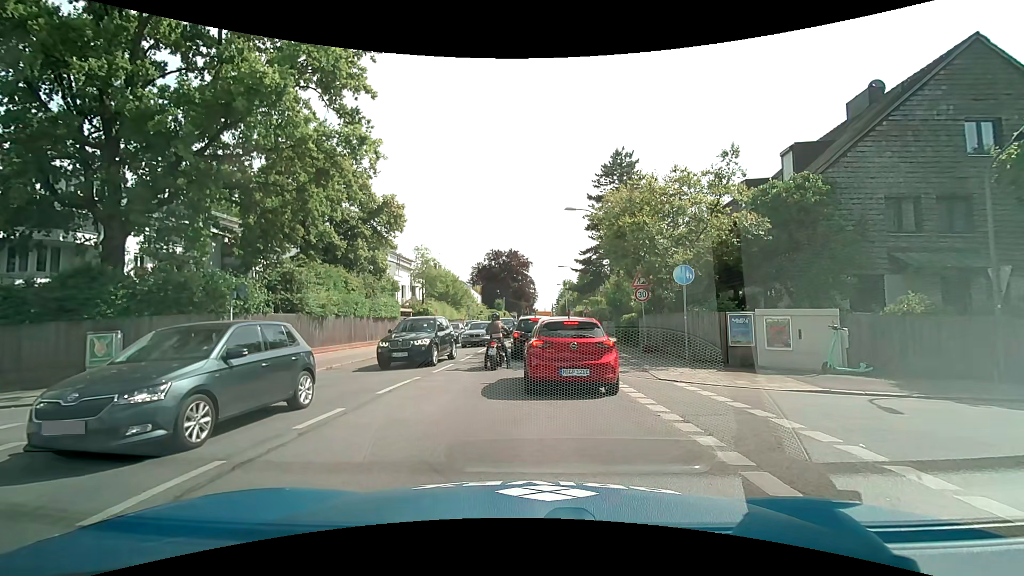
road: secondary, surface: asphalt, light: Day
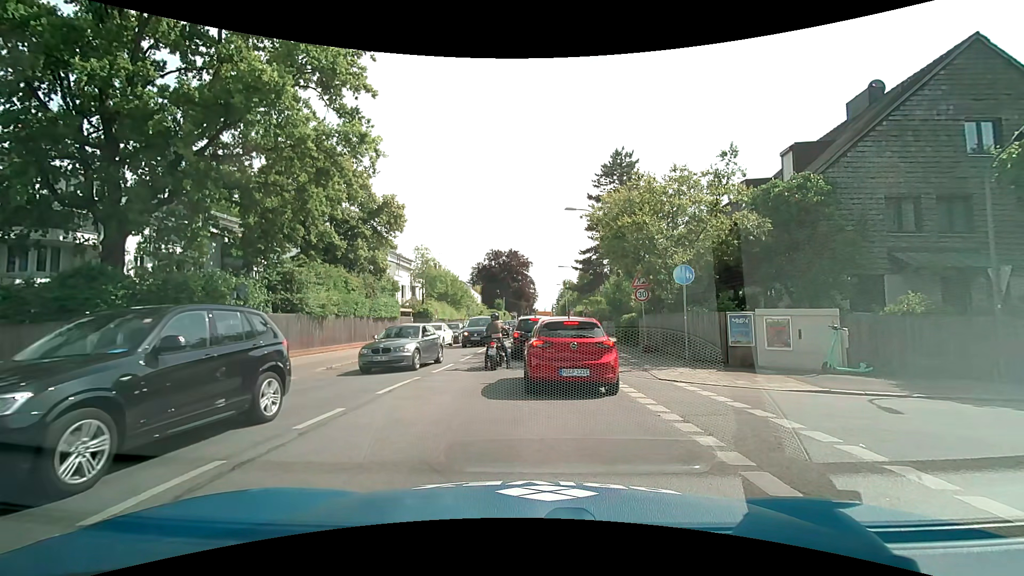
(0.0, 0.0) m; 0°
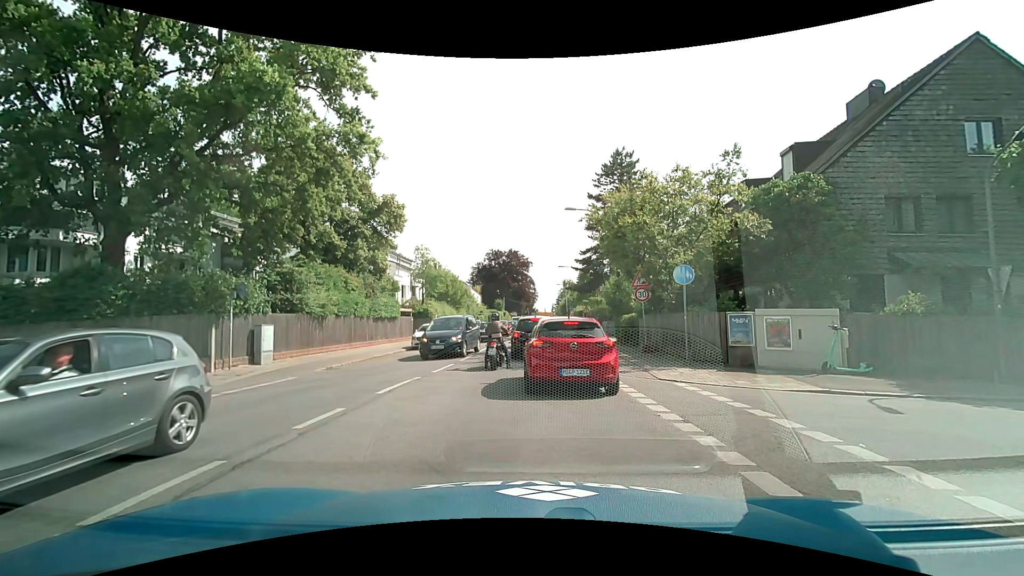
(0.0, 0.0) m; 0°
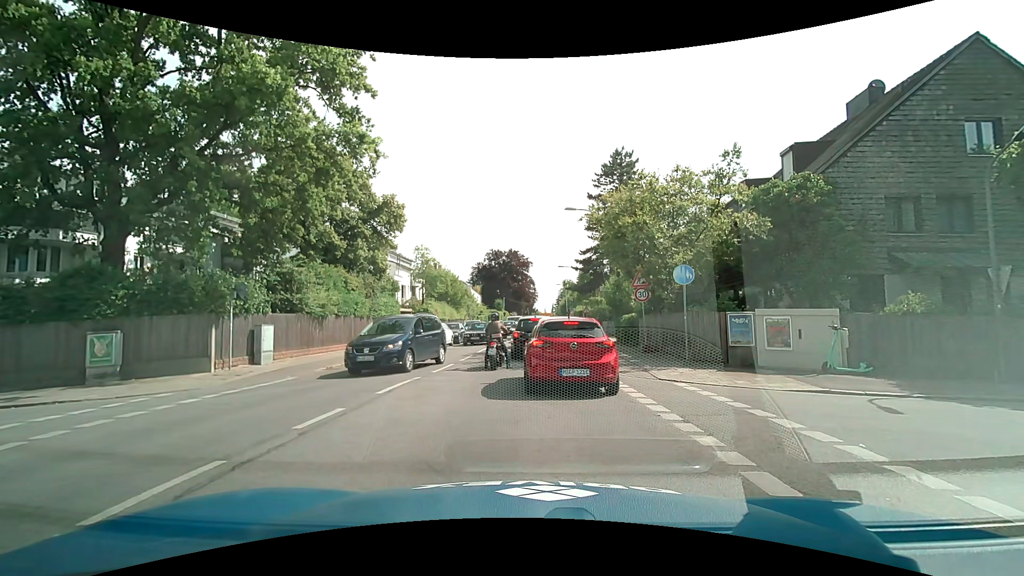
(0.0, 0.0) m; 0°
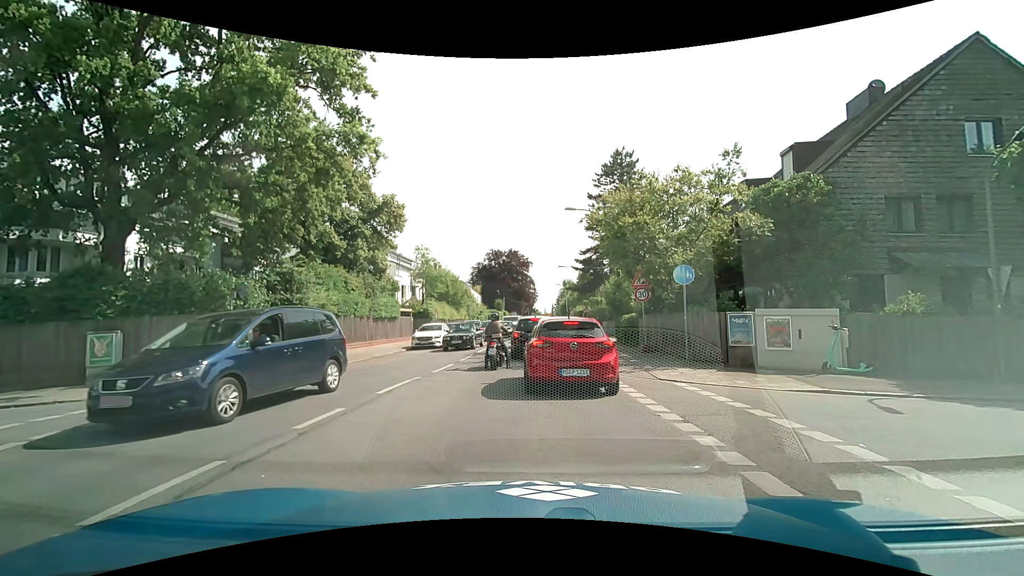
(0.0, 0.0) m; 0°
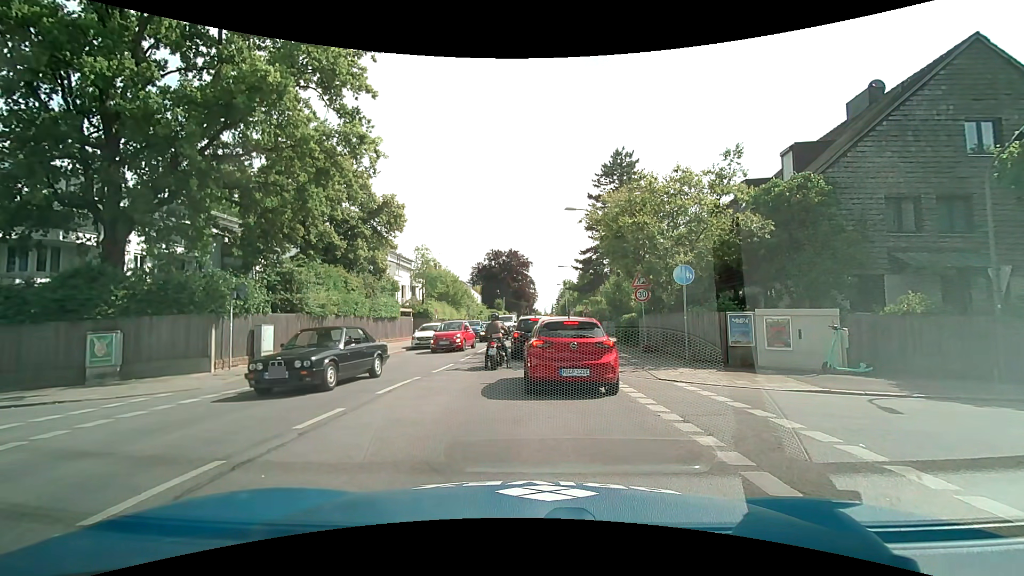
(0.0, 0.0) m; 0°
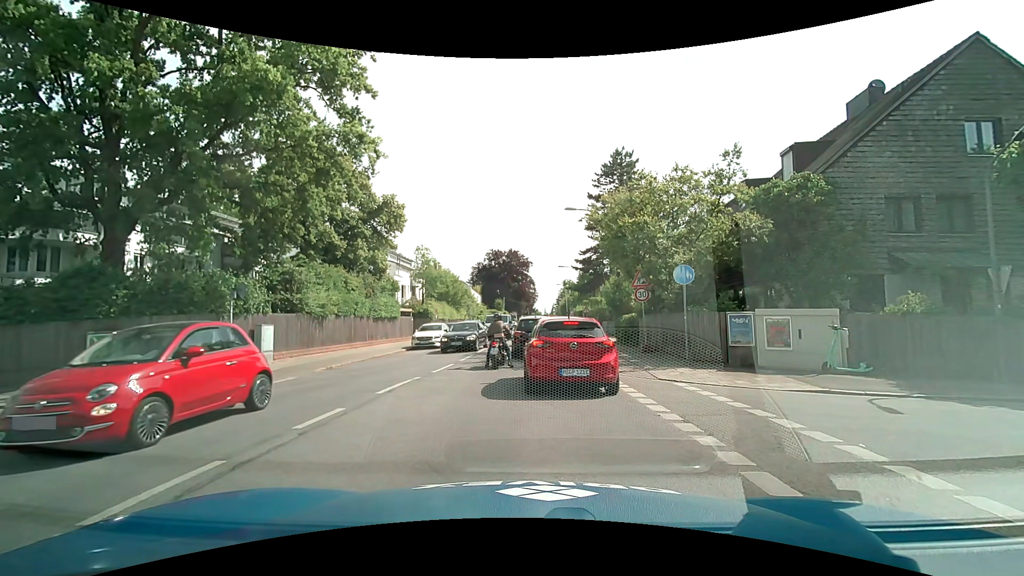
(0.0, 0.0) m; 0°
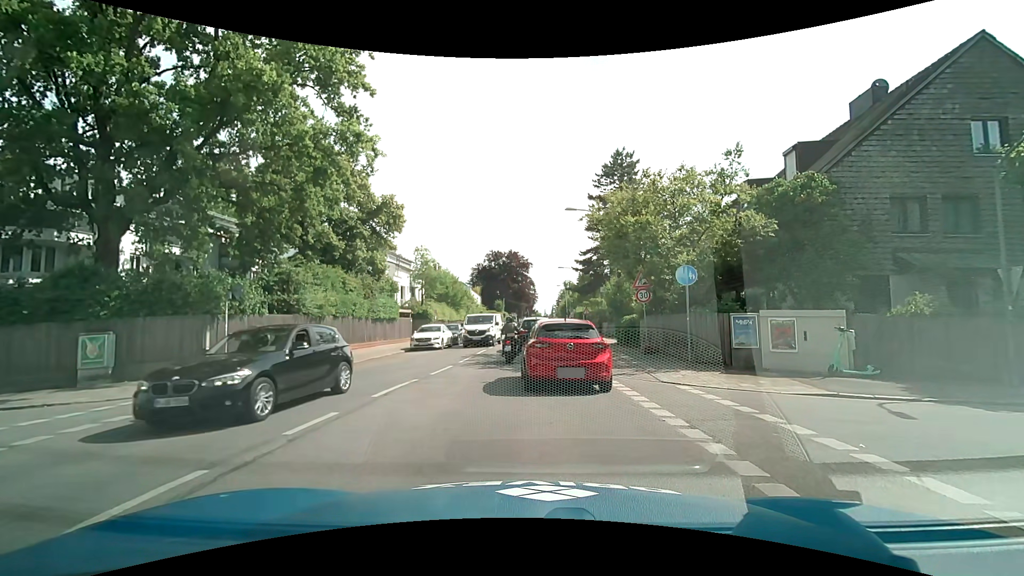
(0.0, +0.3) m; 0°
(0, +10) (0, +20) (0, +30) (0, +40) (0, +50) (+1, +60) (+1, +70) (+1, +80) (+2, +90) (+2, +100) m
